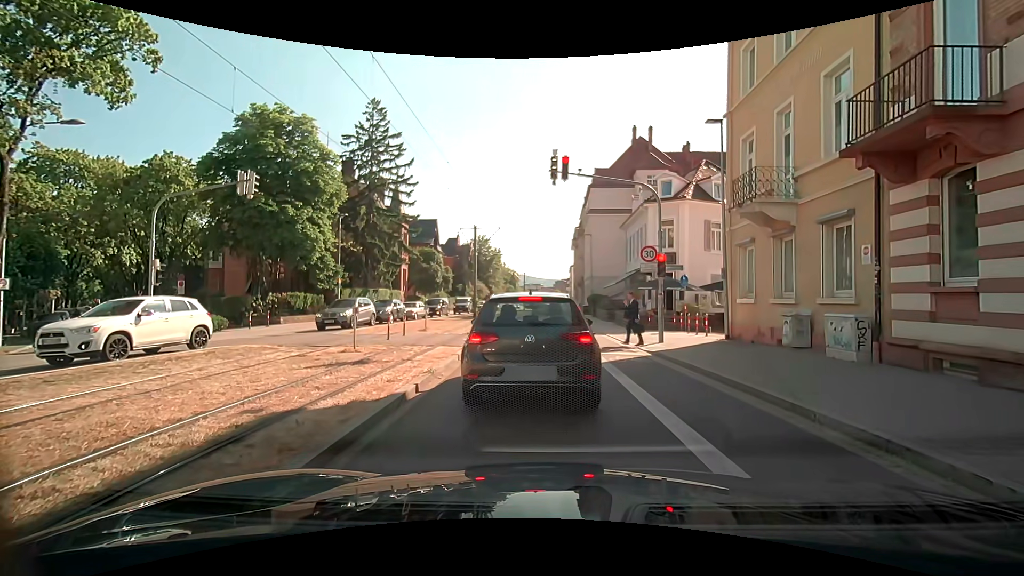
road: secondary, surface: asphalt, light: Day
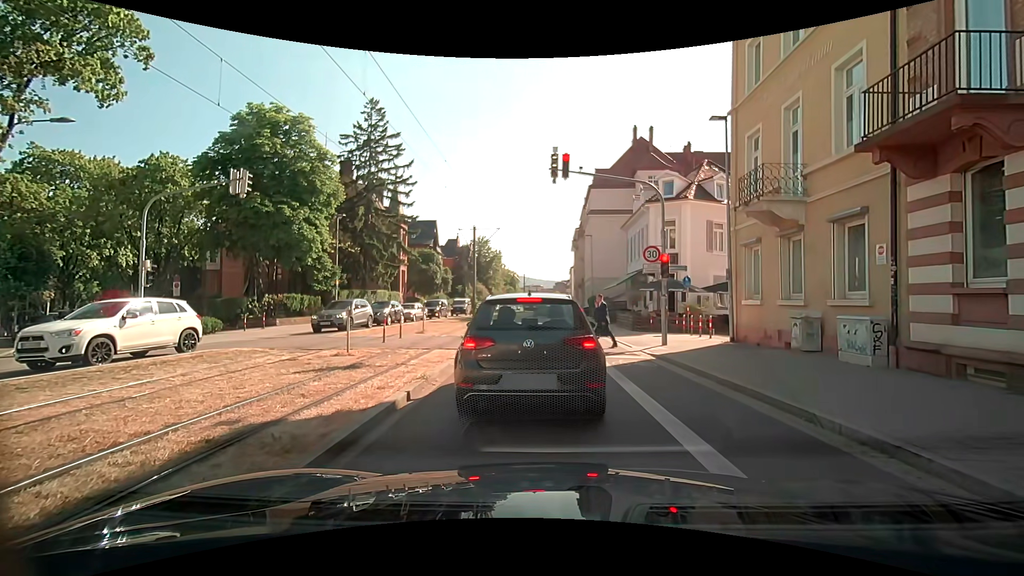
(0.0, +0.5) m; 0°
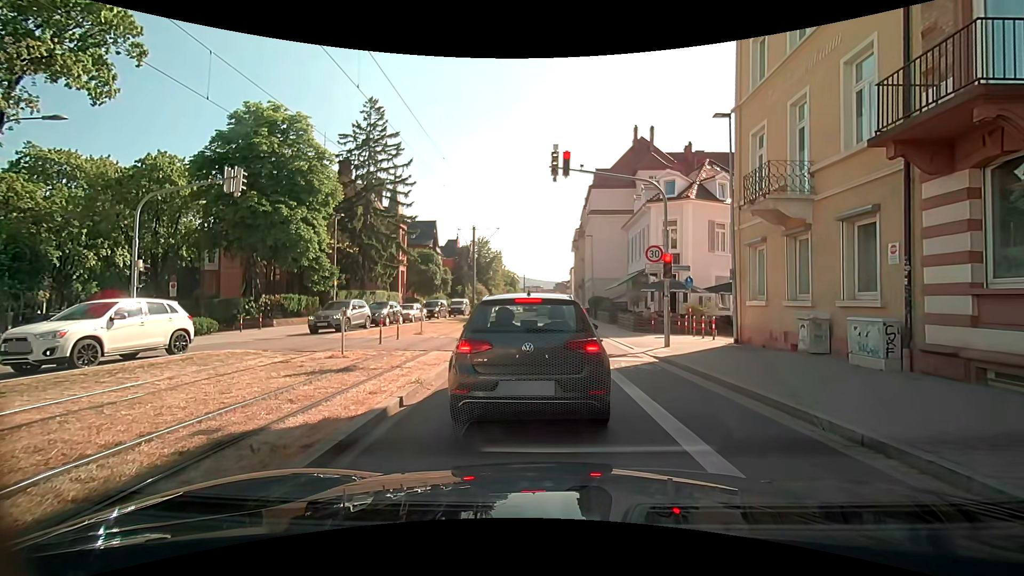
(0.0, +0.4) m; 0°
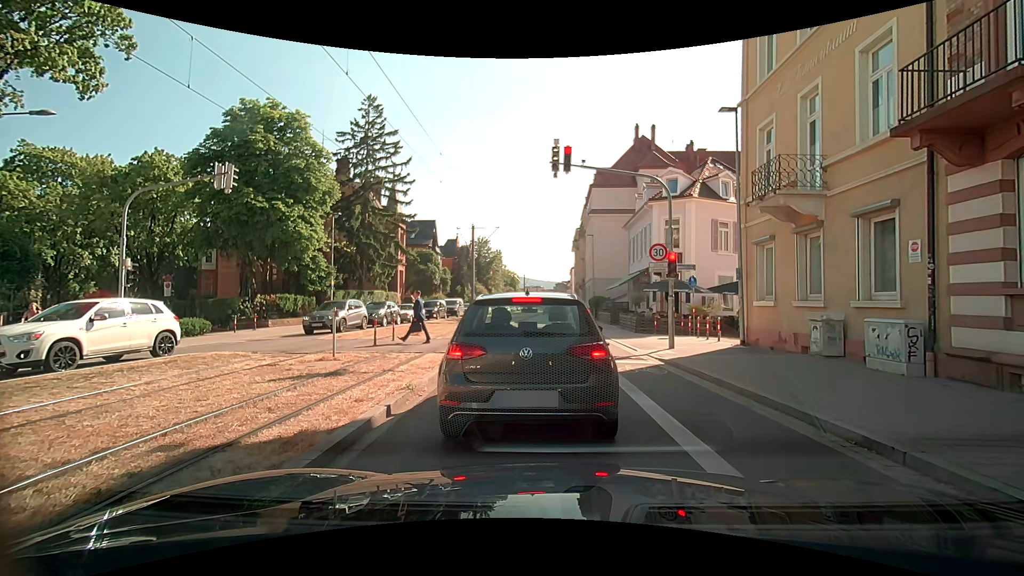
(0.0, +0.6) m; 0°
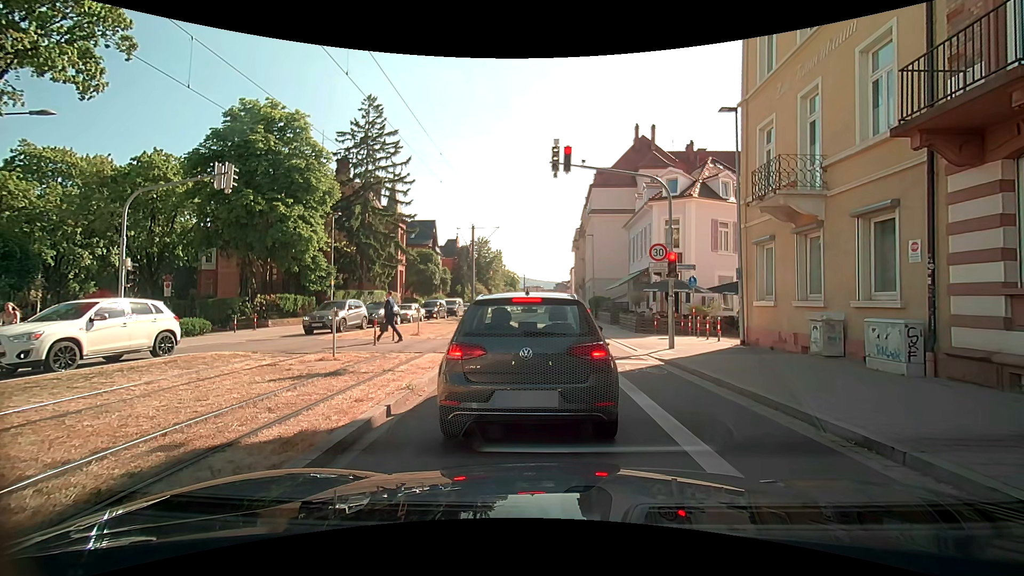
(0.0, 0.0) m; 0°
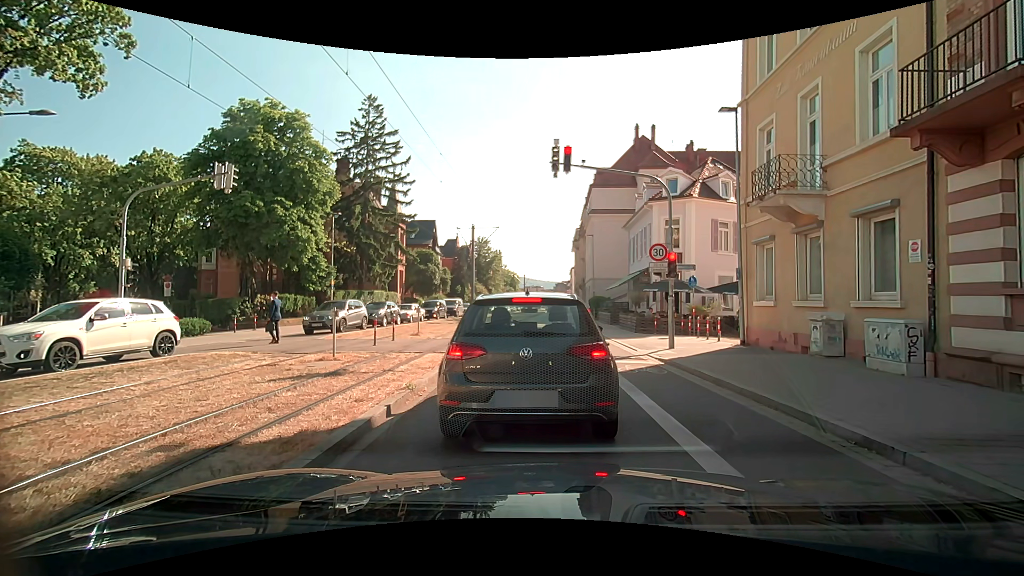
(0.0, 0.0) m; 0°
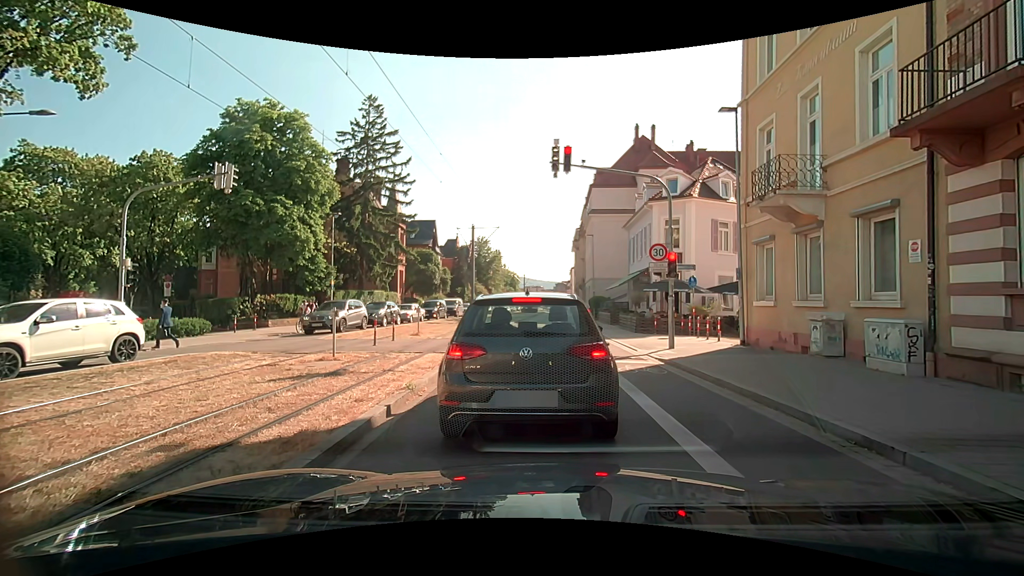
(0.0, 0.0) m; 0°
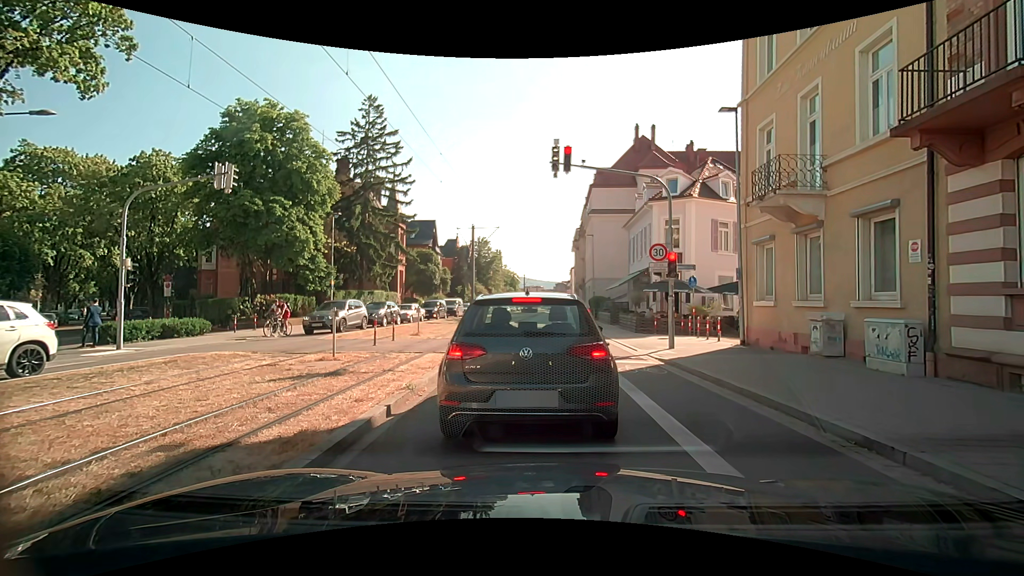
(0.0, 0.0) m; 0°
(-1, +10) (-1, +20) (-2, +30) (-2, +40) (-3, +50) (-3, +60) (-3, +70) (-3, +80) (-3, +90) (-3, +100) m
